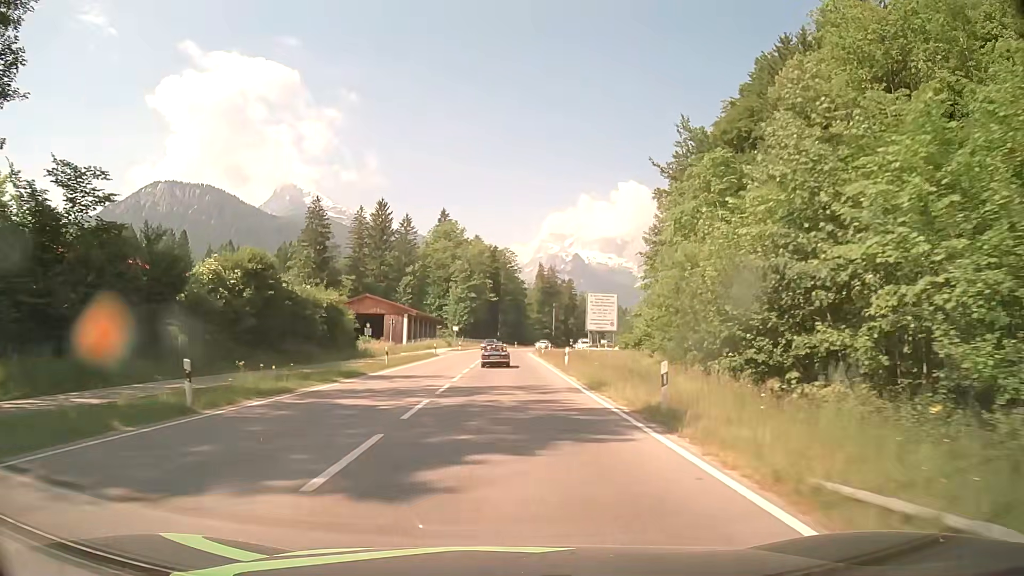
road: primary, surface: asphalt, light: Day
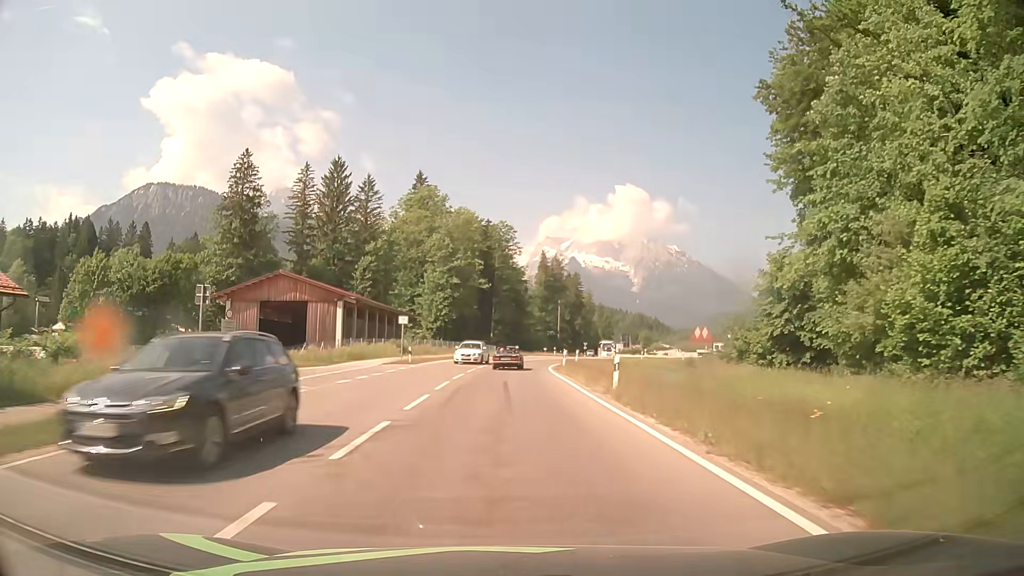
(+0.1, +40.5) m; 0°
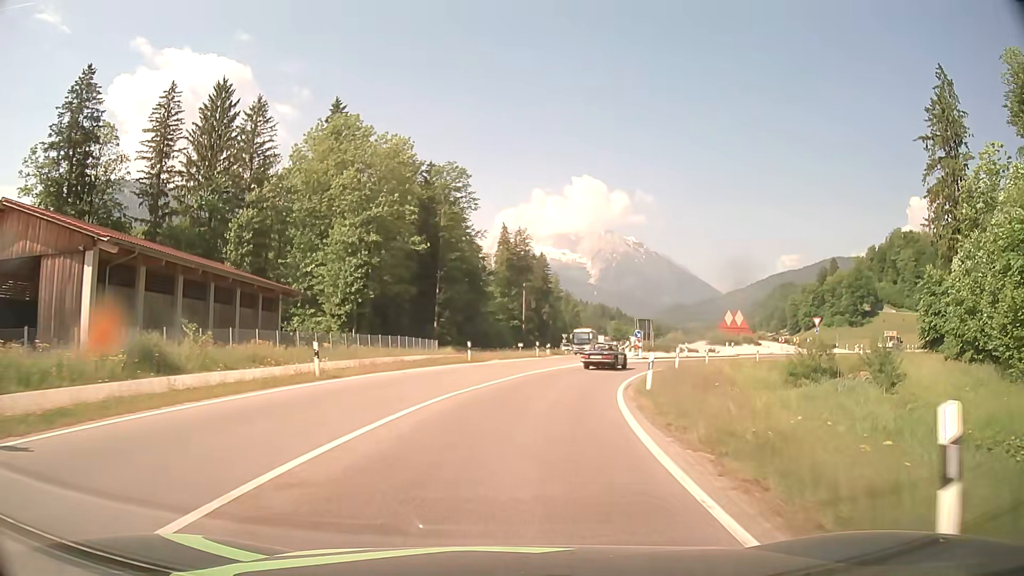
(+0.9, +37.1) m; +4°
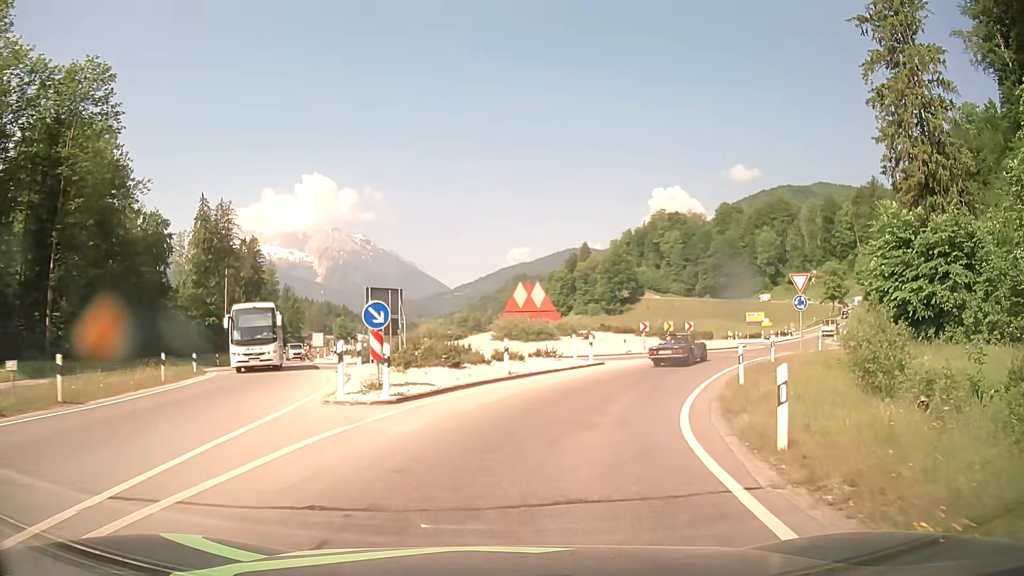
(+5.8, +34.1) m; +23°
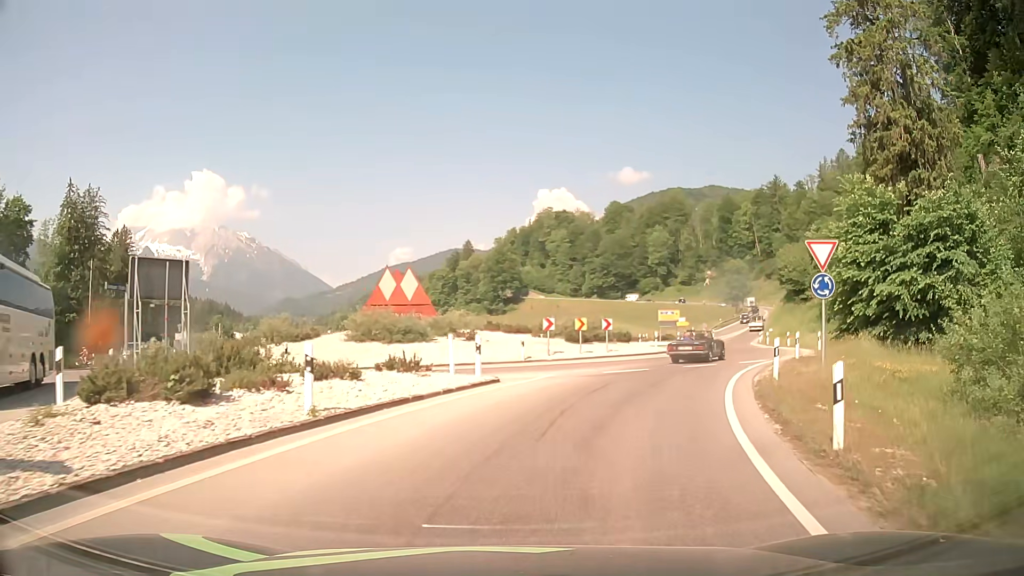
(+0.9, +10.3) m; +10°
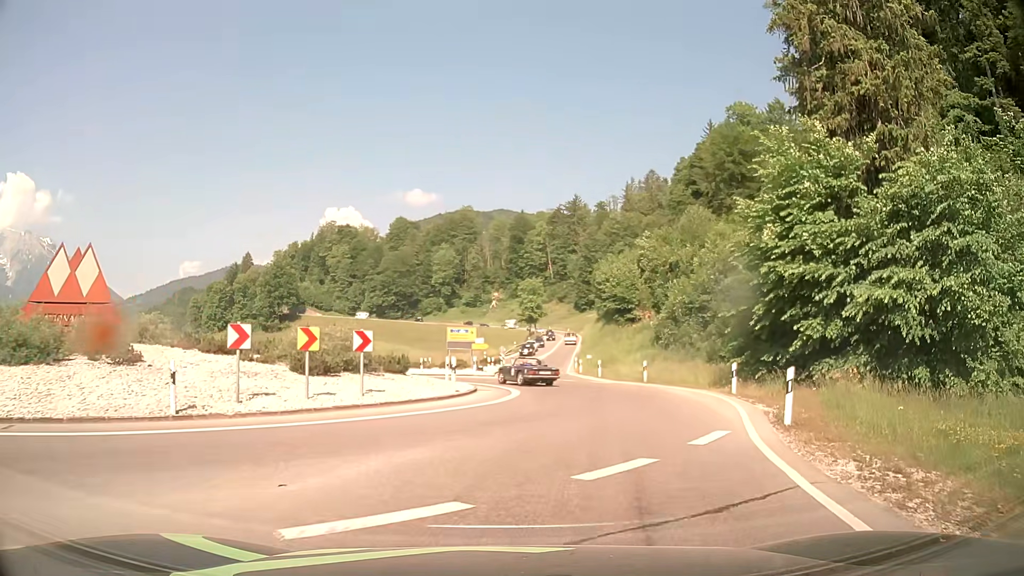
(+2.3, +15.1) m; +18°
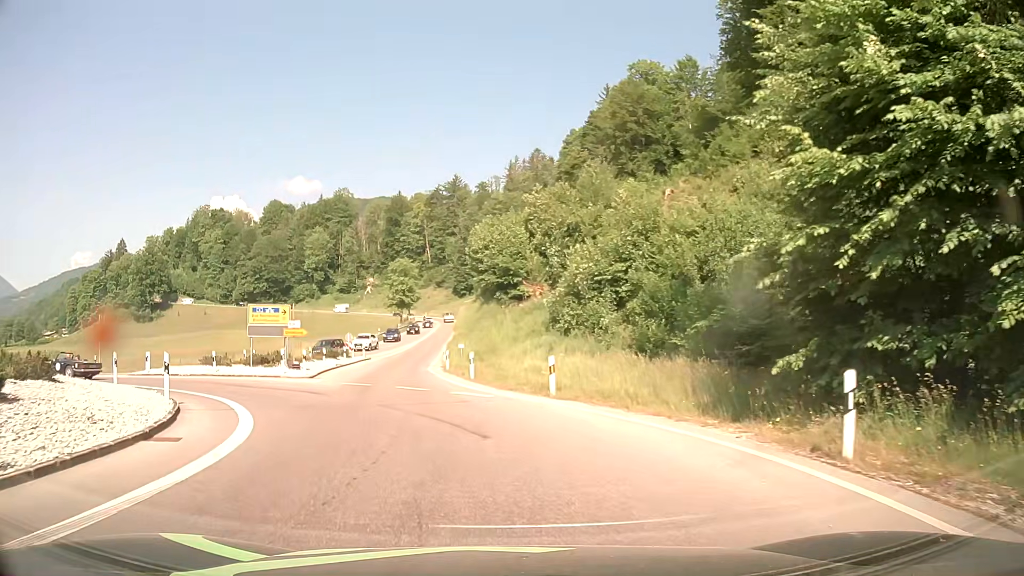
(+2.4, +15.3) m; +11°
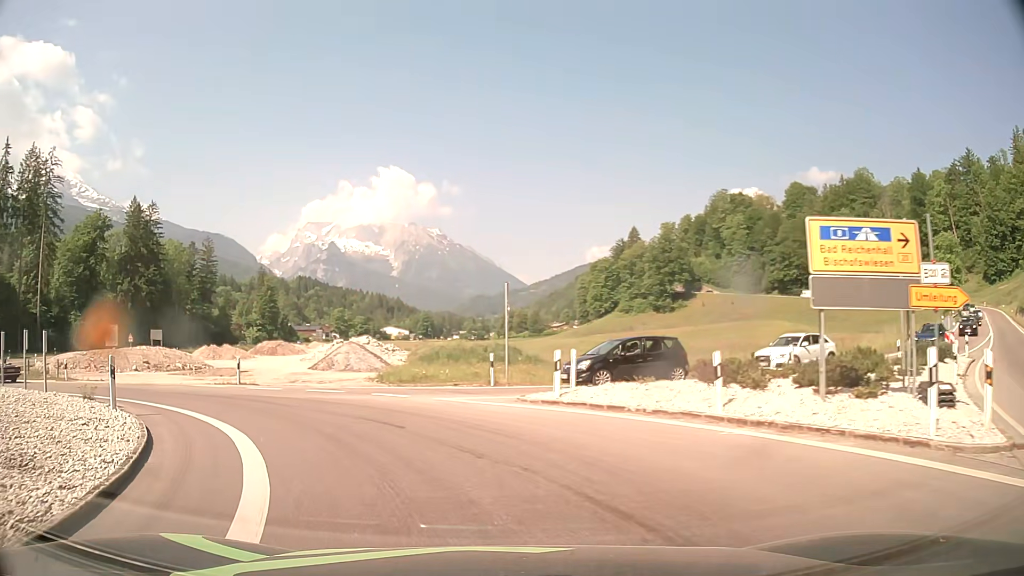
(-6.9, +19.0) m; -45°
(-2, +10) (-9, +17) (-18, +22) (-27, +25) (-35, +31) (-42, +38) (-48, +46) (-51, +55) (-53, +65) (-55, +75) m
